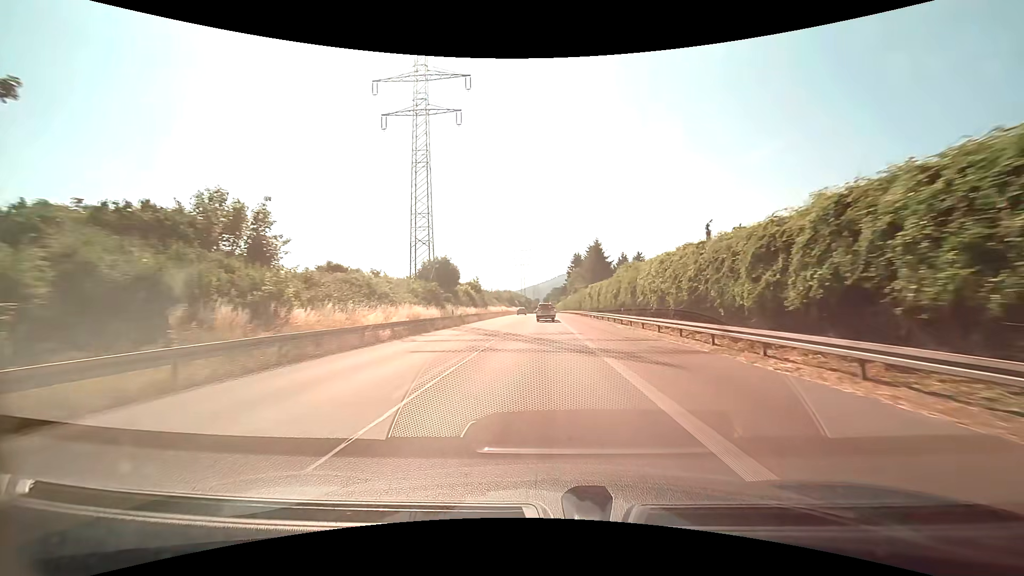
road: trunk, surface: asphalt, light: Day
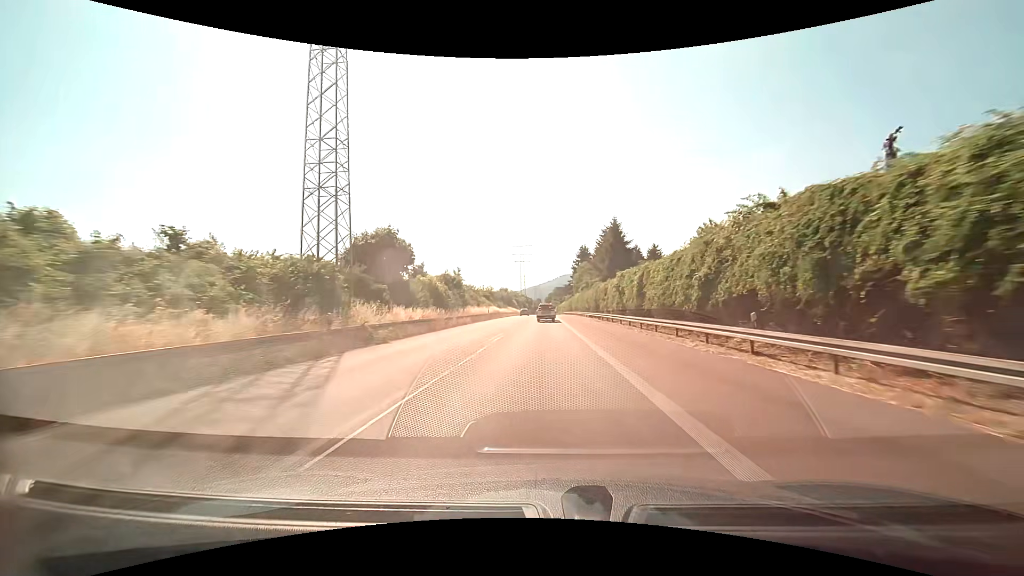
(-0.1, +23.3) m; 0°
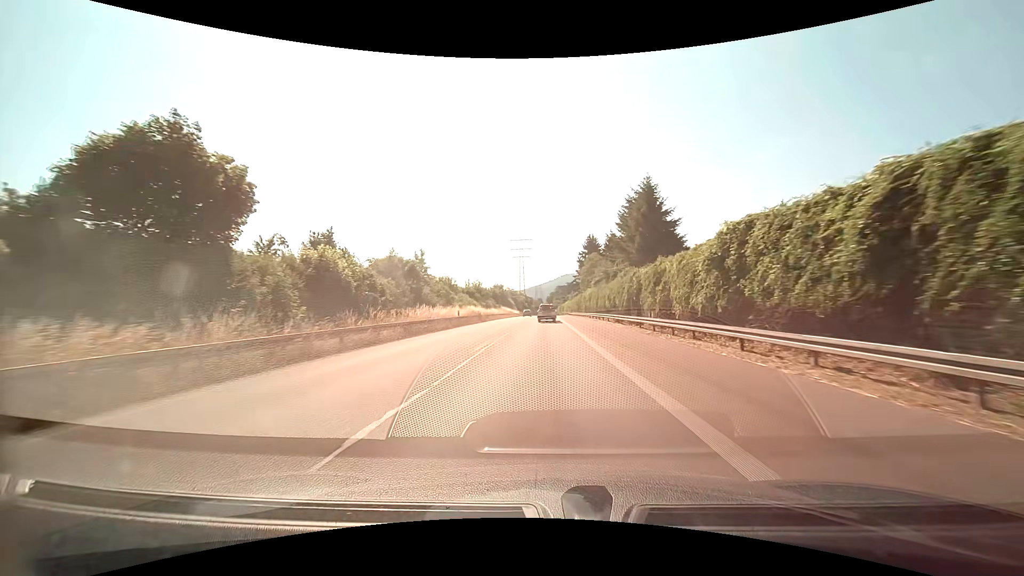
(0.0, +23.3) m; 0°
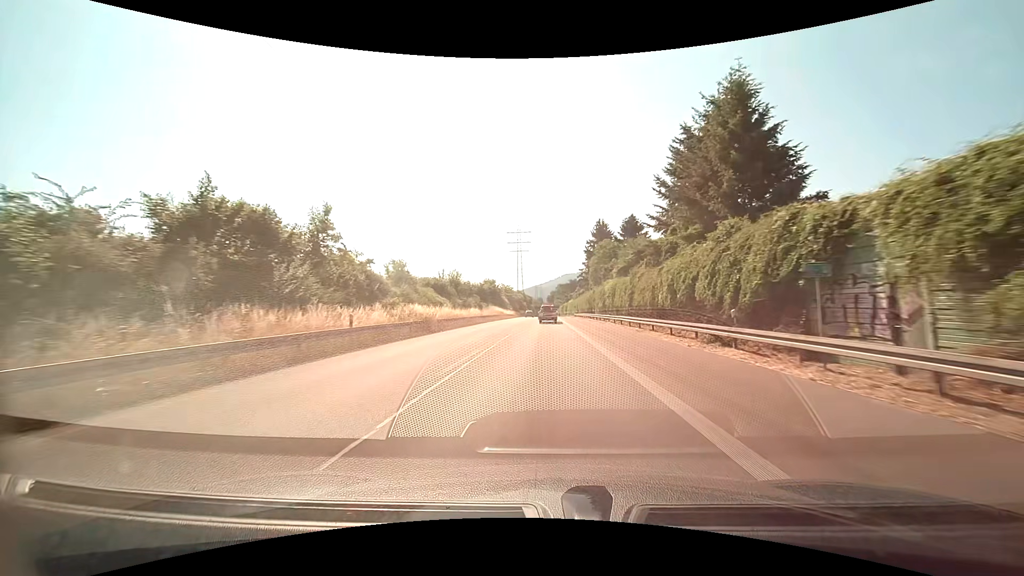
(0.0, +23.3) m; 0°
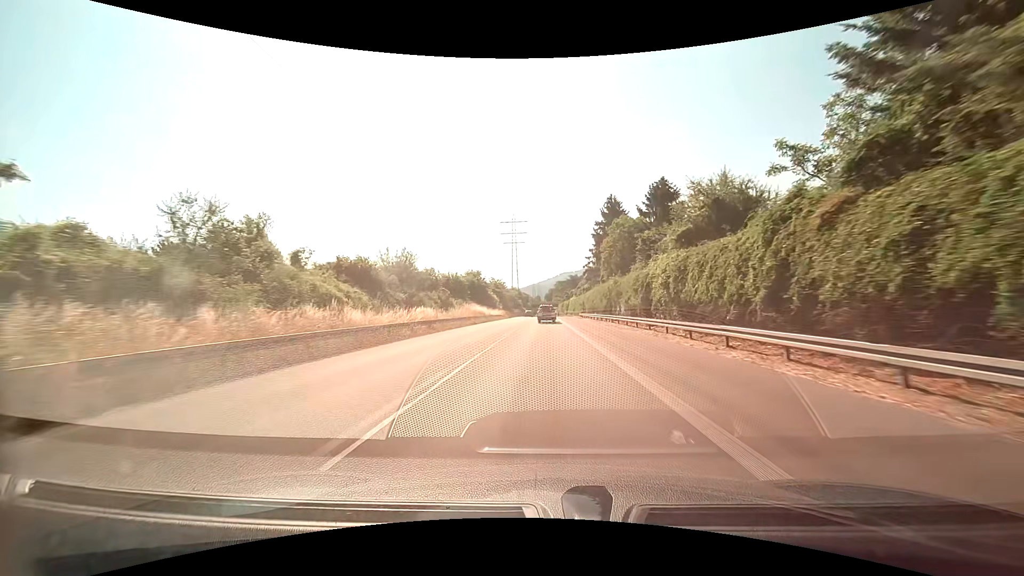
(+0.1, +23.5) m; 0°
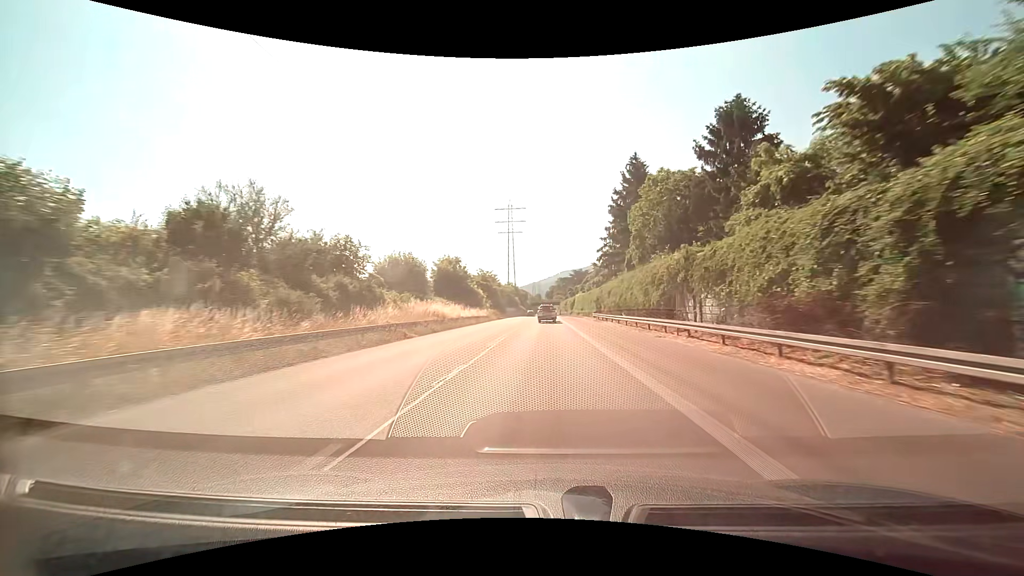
(-0.1, +23.6) m; 0°
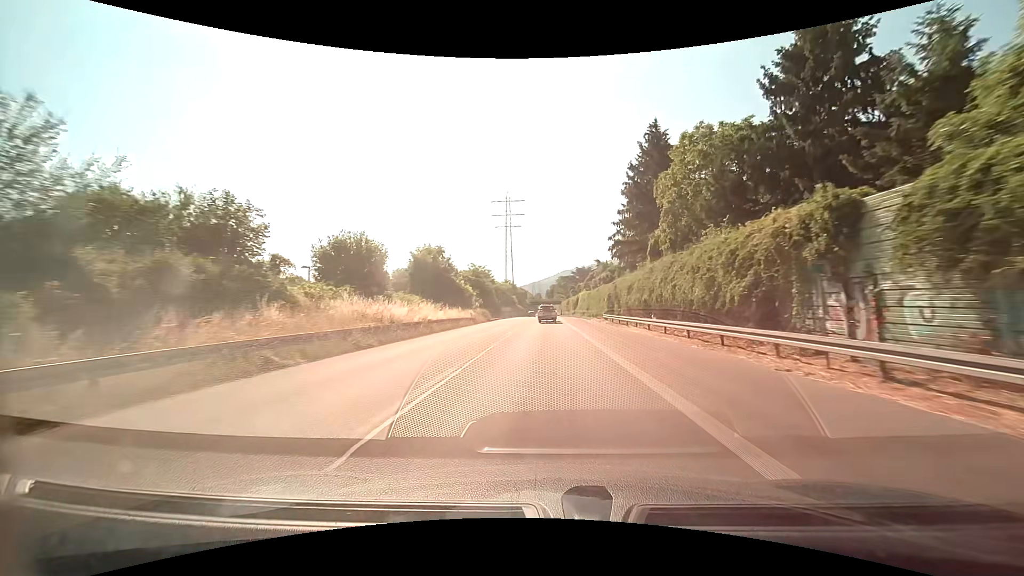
(0.0, +11.9) m; 0°
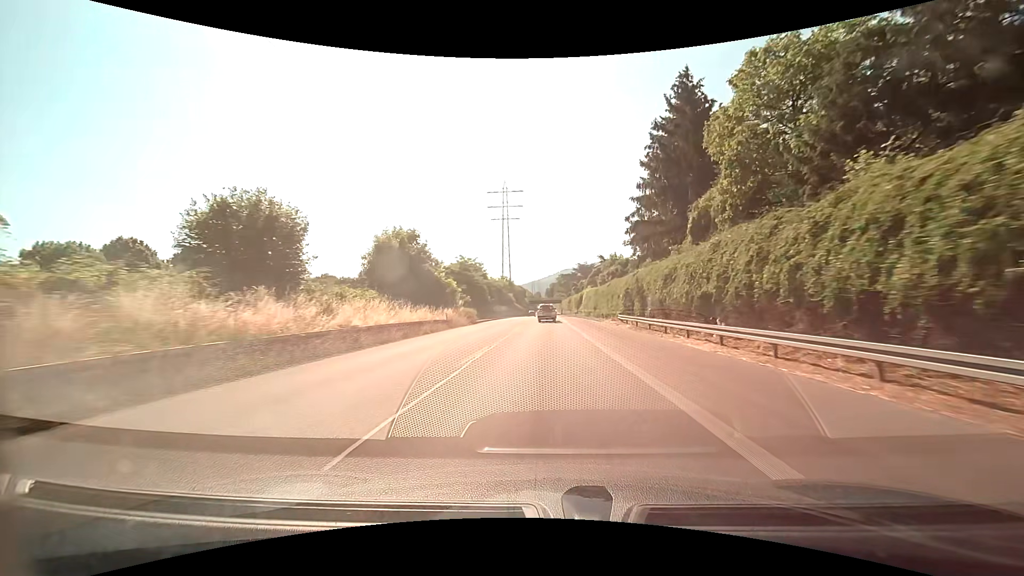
(0.0, +11.9) m; 0°
(0, +10) (0, +20) (0, +30) (0, +40) (0, +50) (0, +60) (0, +70) (0, +80) (0, +90) (0, +100) m
